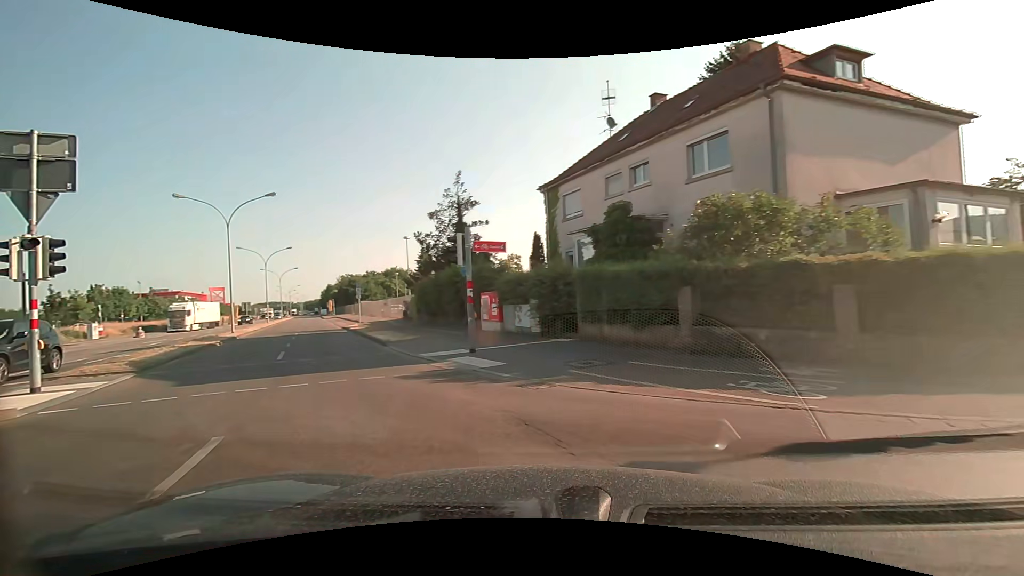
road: secondary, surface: asphalt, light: Day
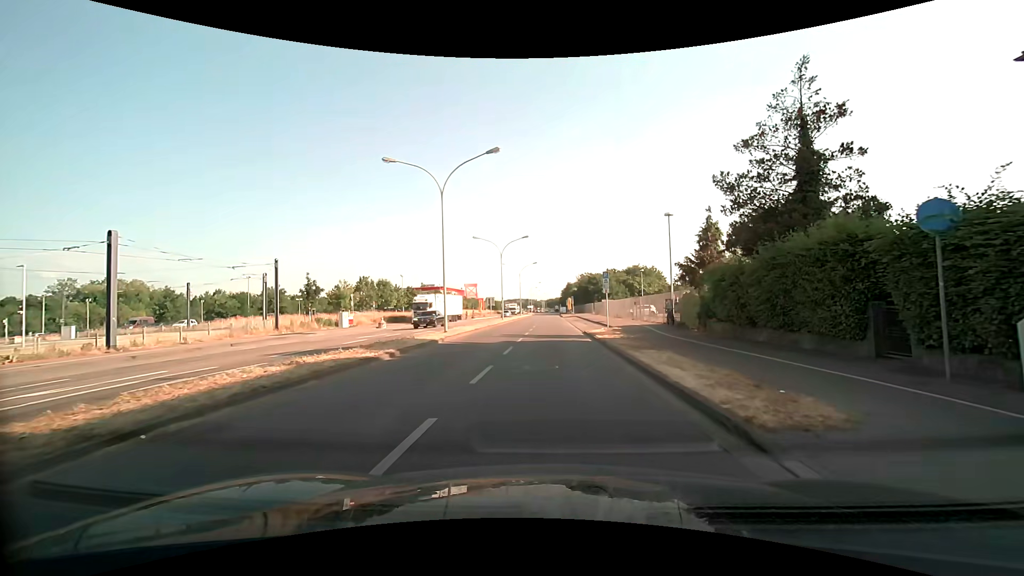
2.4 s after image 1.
(-4.4, +12.5) m; -26°
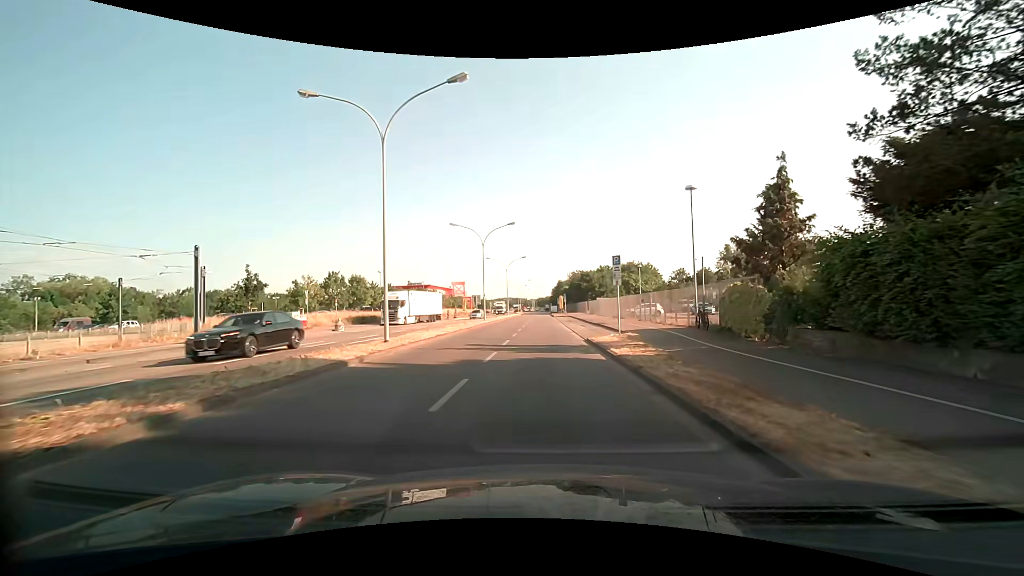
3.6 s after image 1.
(+0.2, +8.7) m; +2°
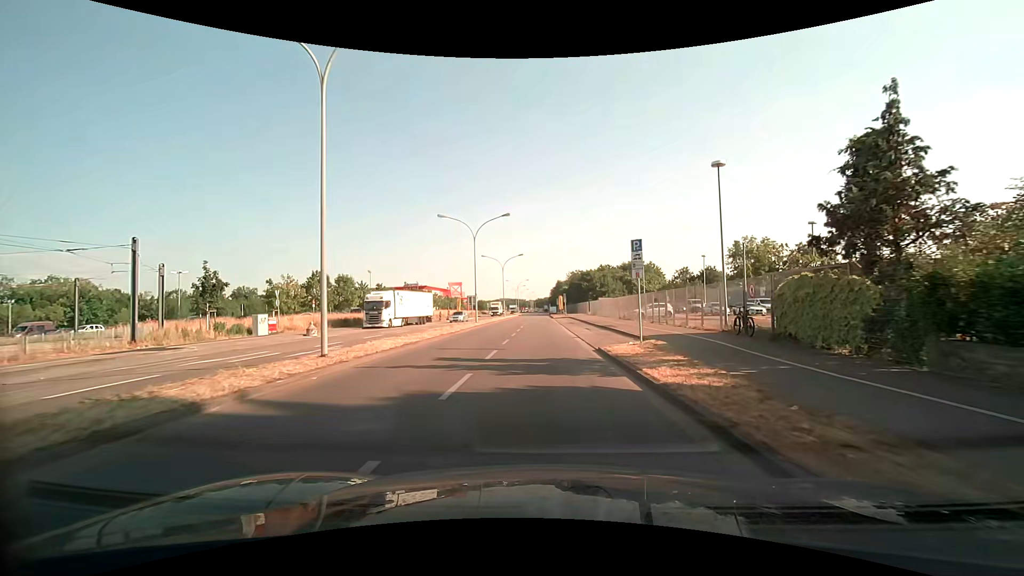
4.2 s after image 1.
(0.0, +5.2) m; 0°
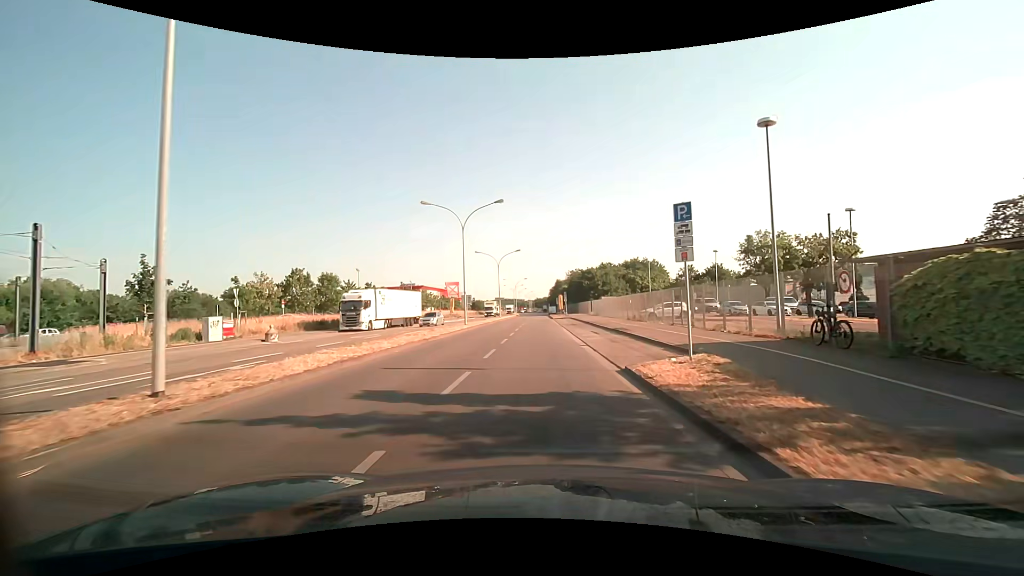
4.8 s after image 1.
(0.0, +5.8) m; 0°
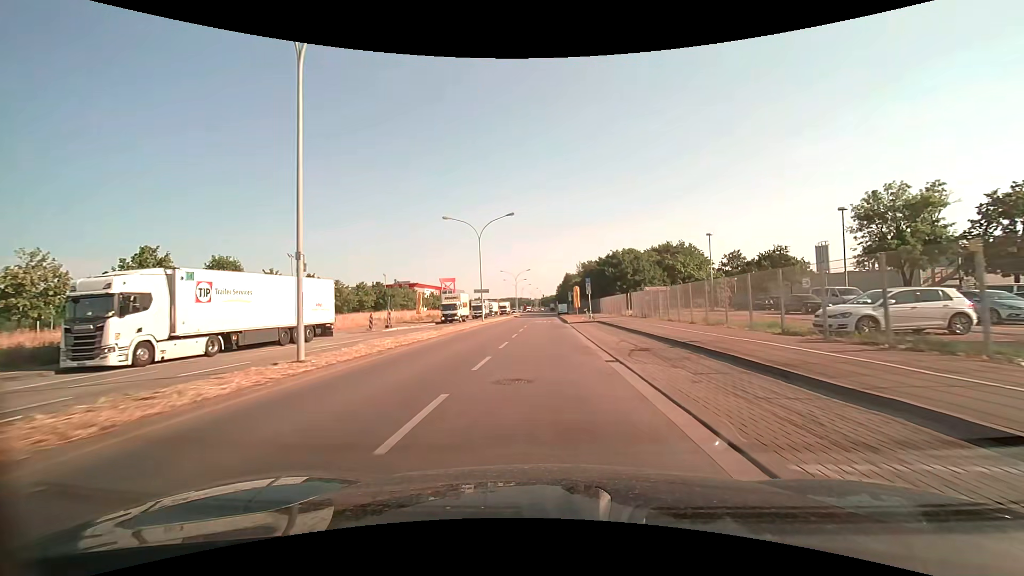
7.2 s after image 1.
(-0.1, +27.6) m; -1°
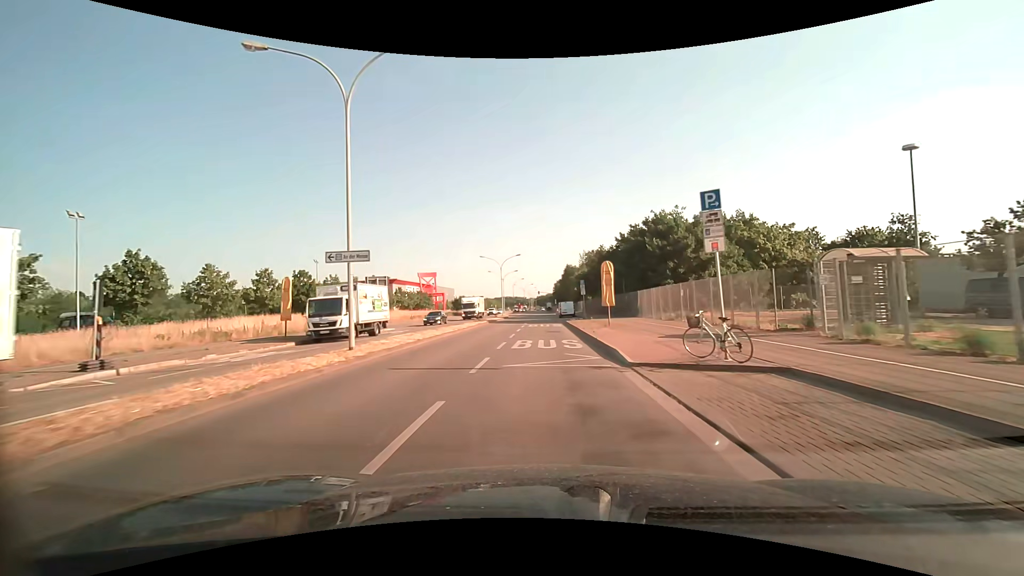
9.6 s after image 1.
(0.0, +30.7) m; +1°
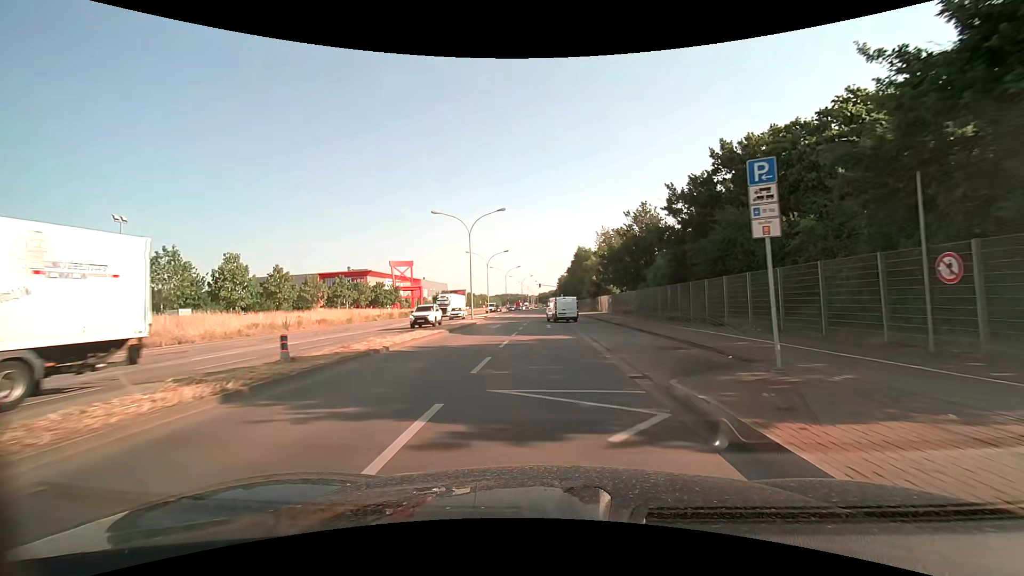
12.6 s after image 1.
(-0.2, +36.1) m; 0°
(0, +10) (0, +20) (0, +30) (0, +40) (0, +50) (0, +60) (0, +70) (0, +80) (0, +90) (0, +100) m
